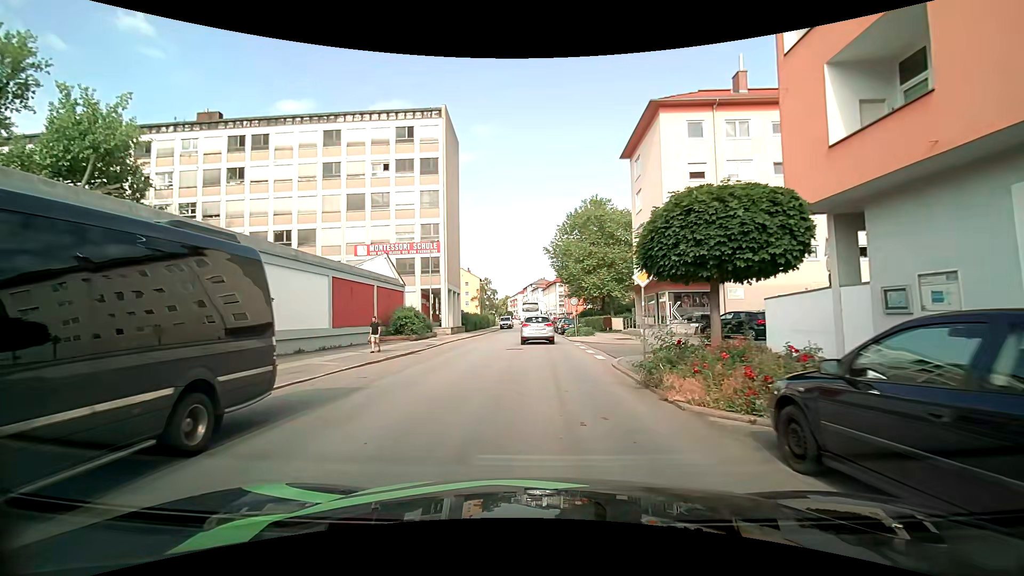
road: tertiary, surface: asphalt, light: Day
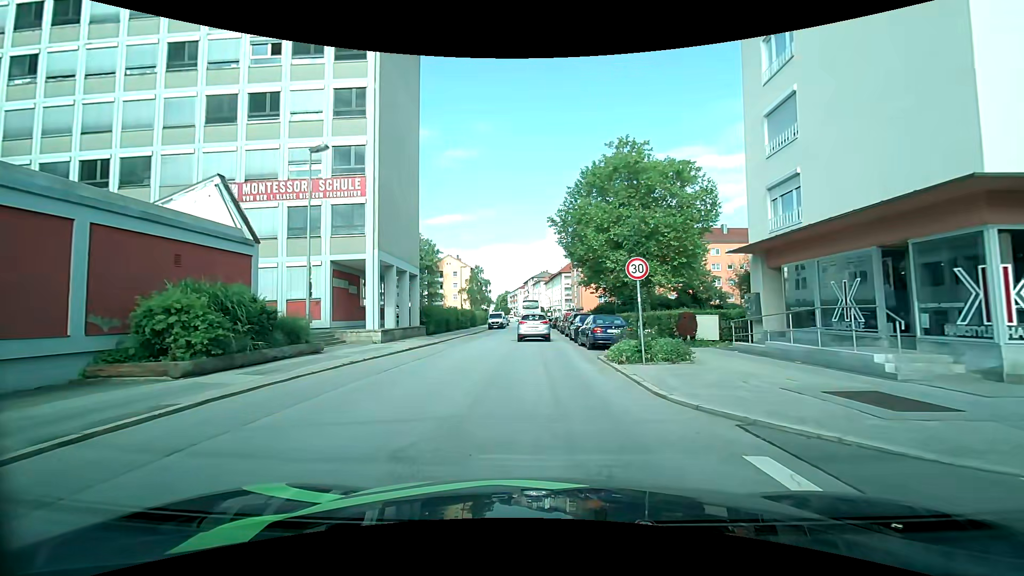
(-0.1, +23.1) m; 0°
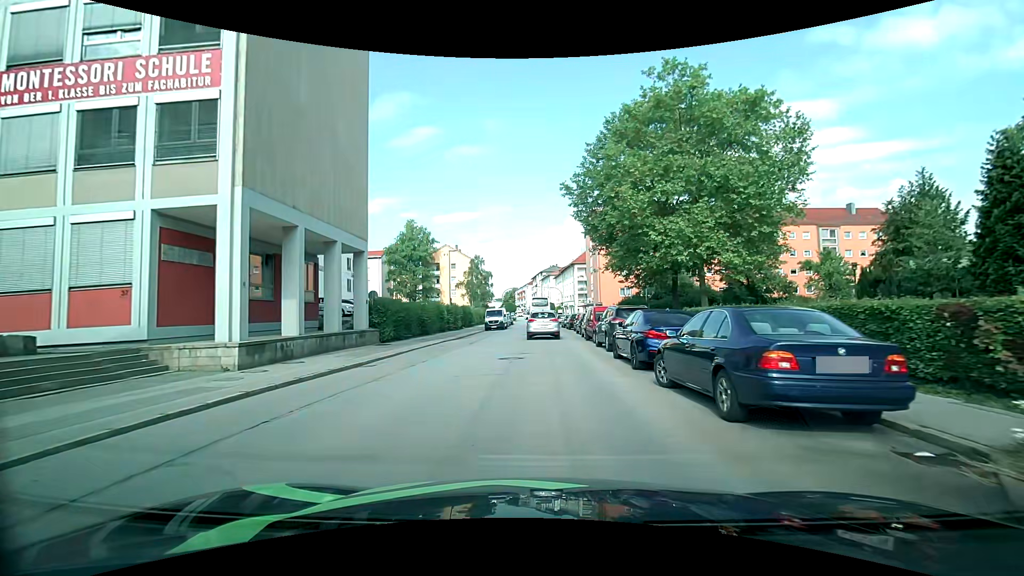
(-0.1, +14.3) m; -1°
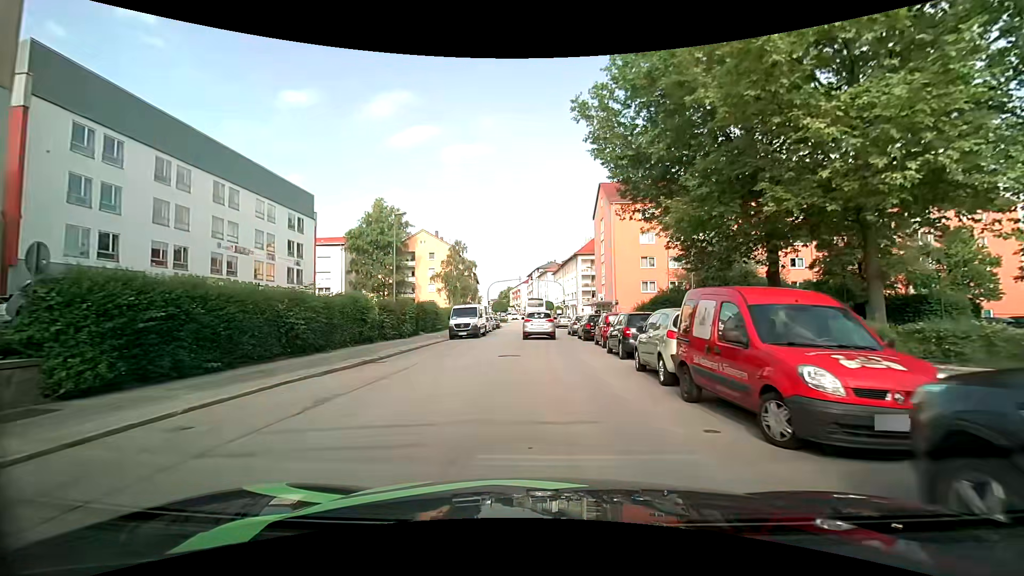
(0.0, +18.4) m; 0°
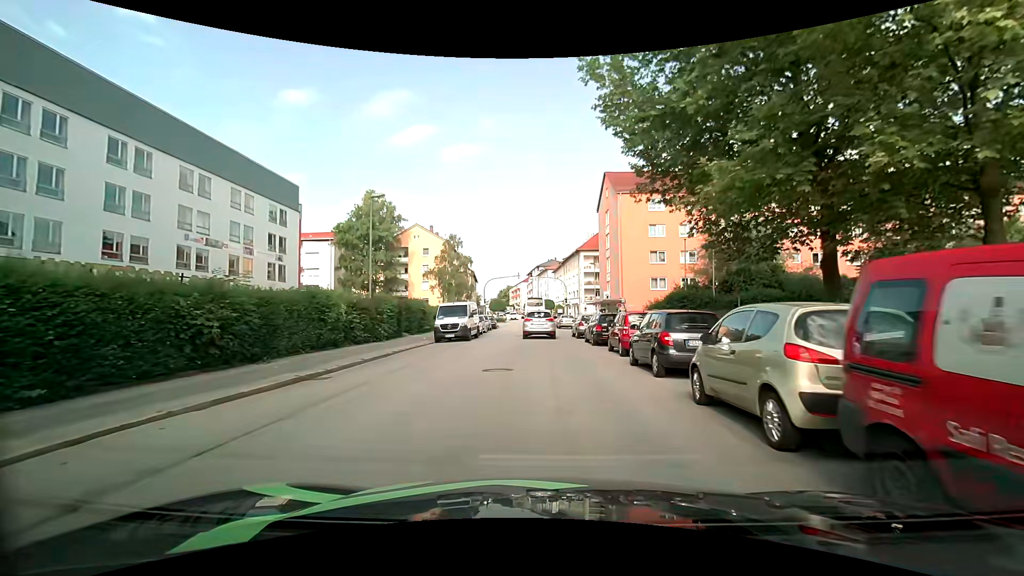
(0.0, +4.6) m; +1°
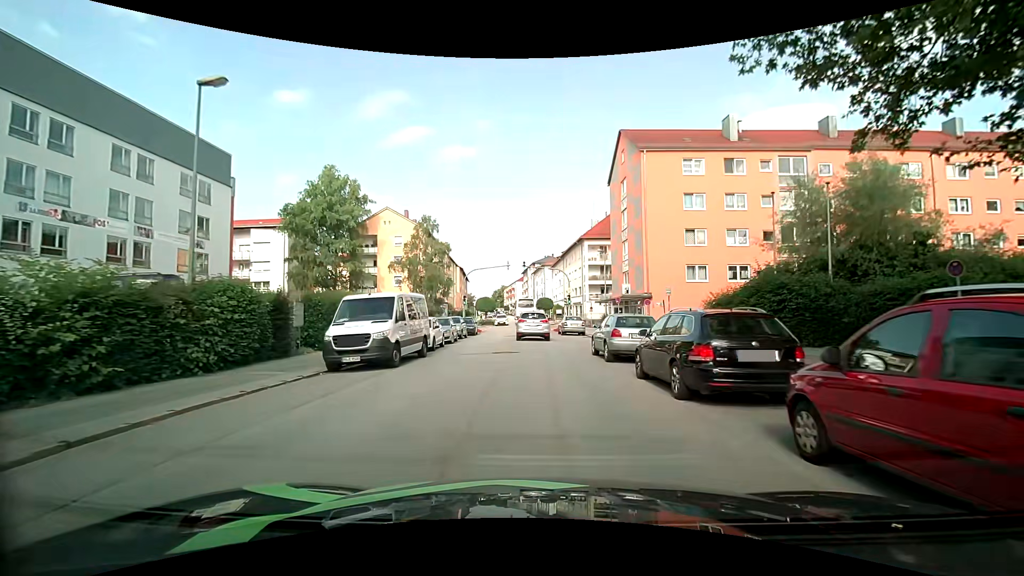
(0.0, +14.0) m; 0°
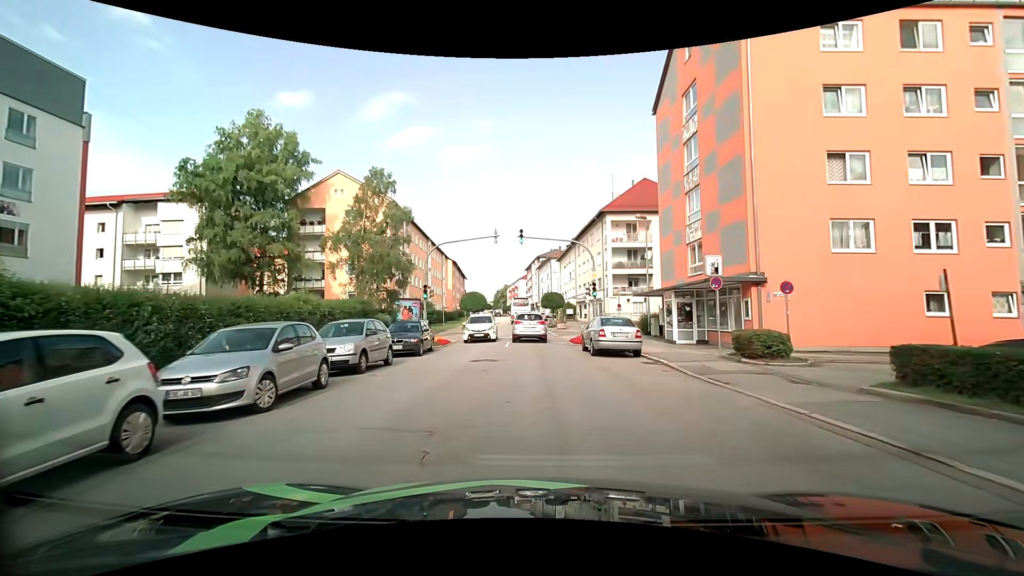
(-0.2, +18.3) m; -1°
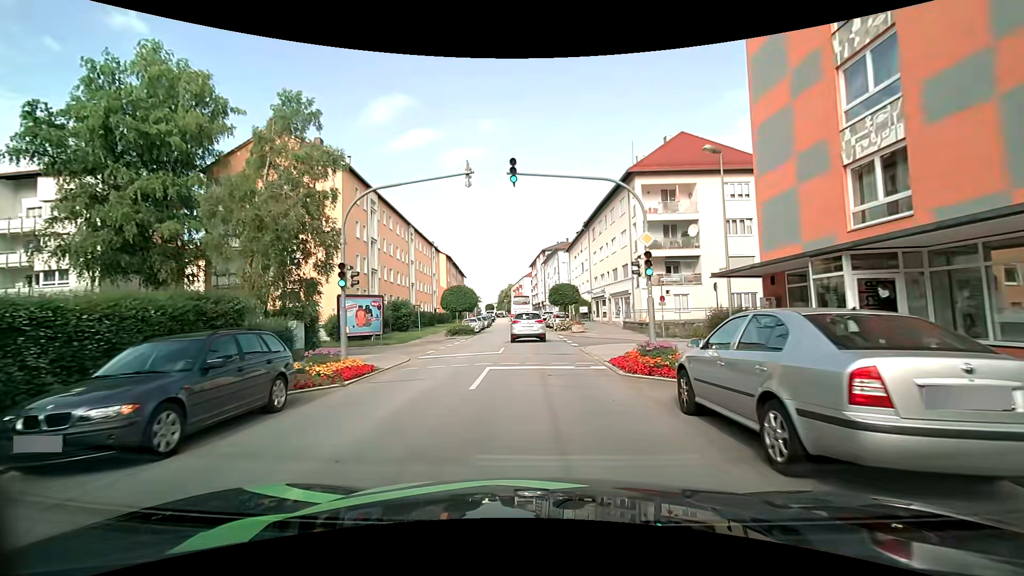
(0.0, +13.5) m; 0°
